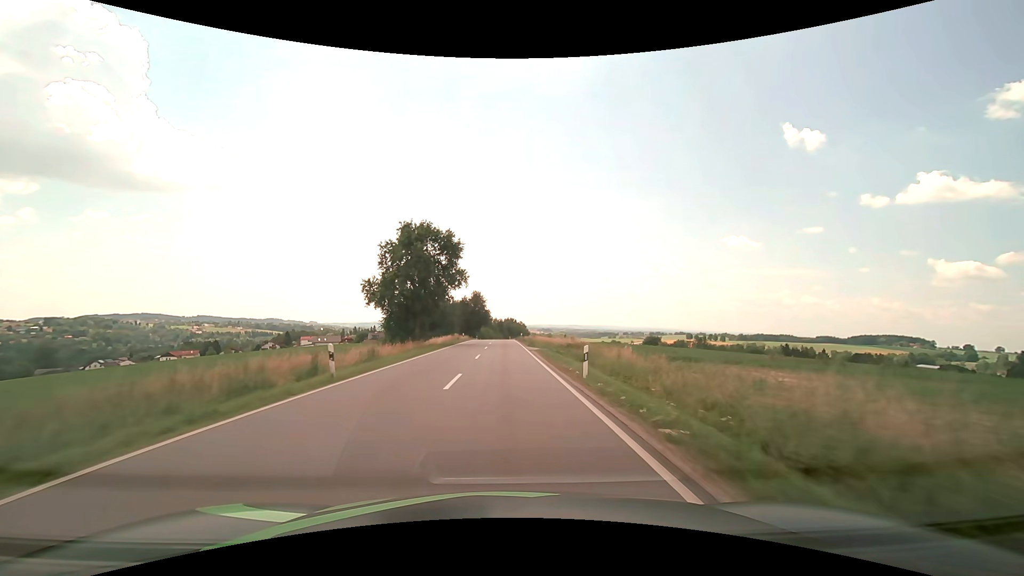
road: secondary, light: Day
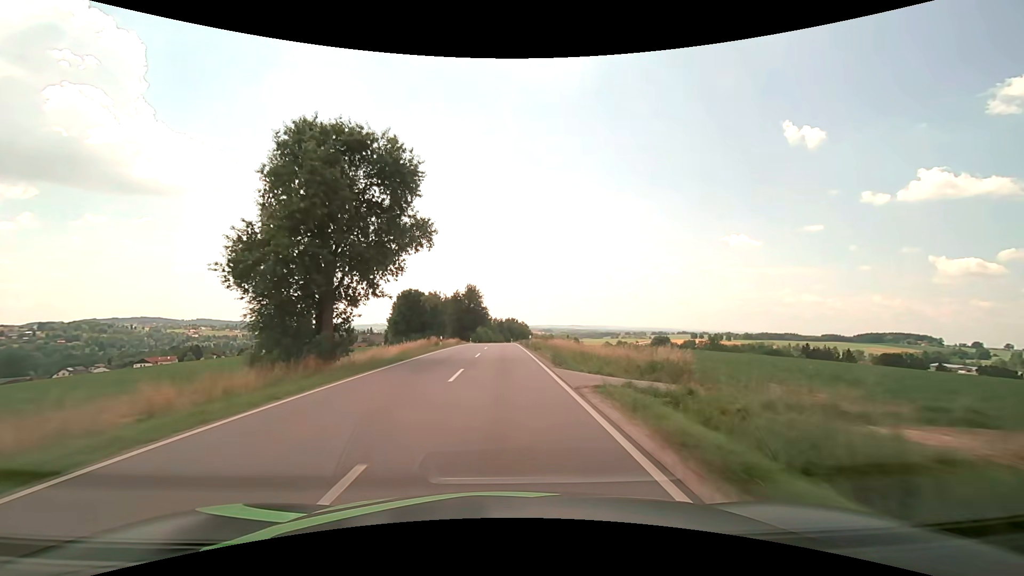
(0.0, +22.4) m; 0°
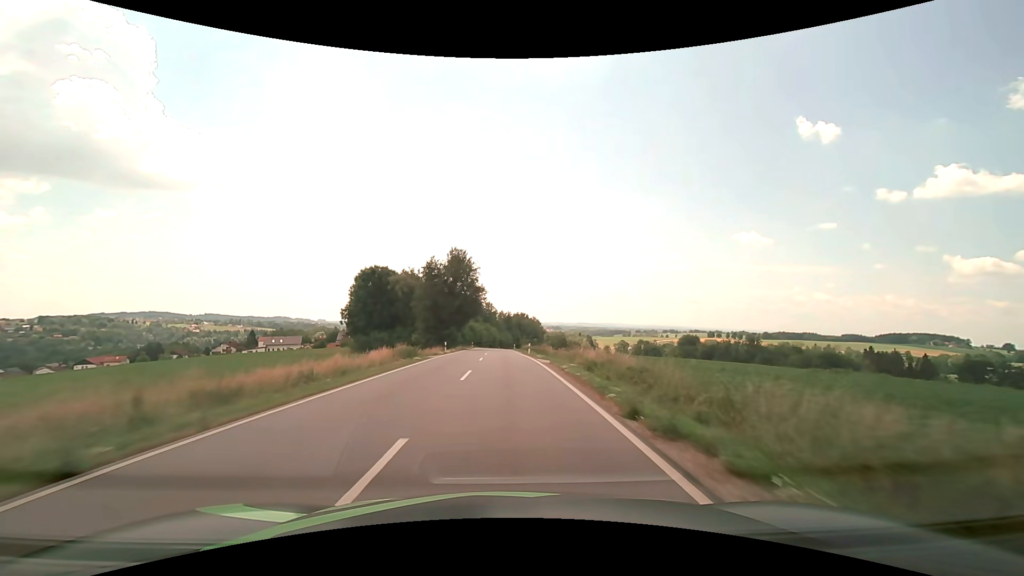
(-0.4, +47.0) m; -1°
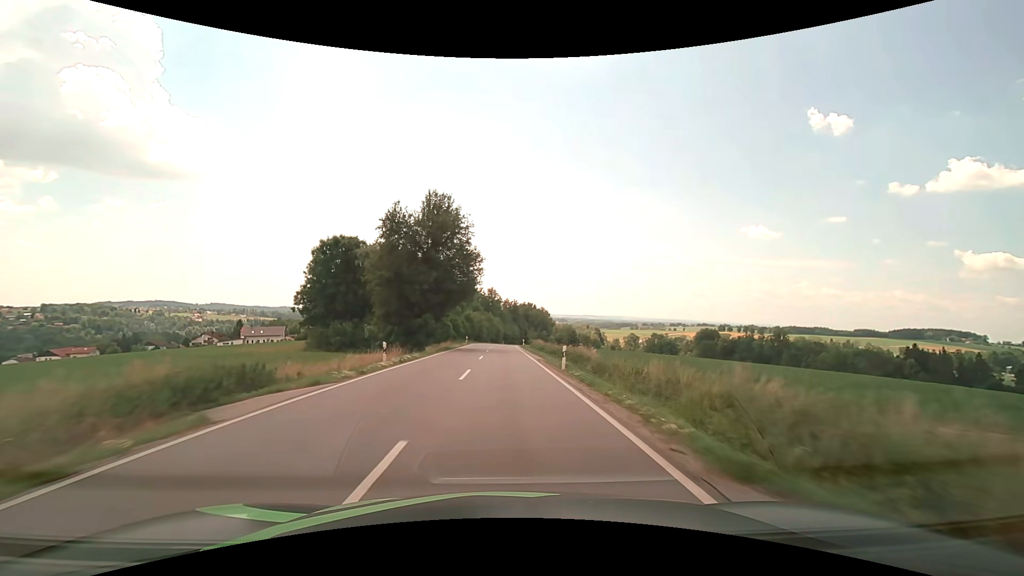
(-0.1, +24.2) m; -1°
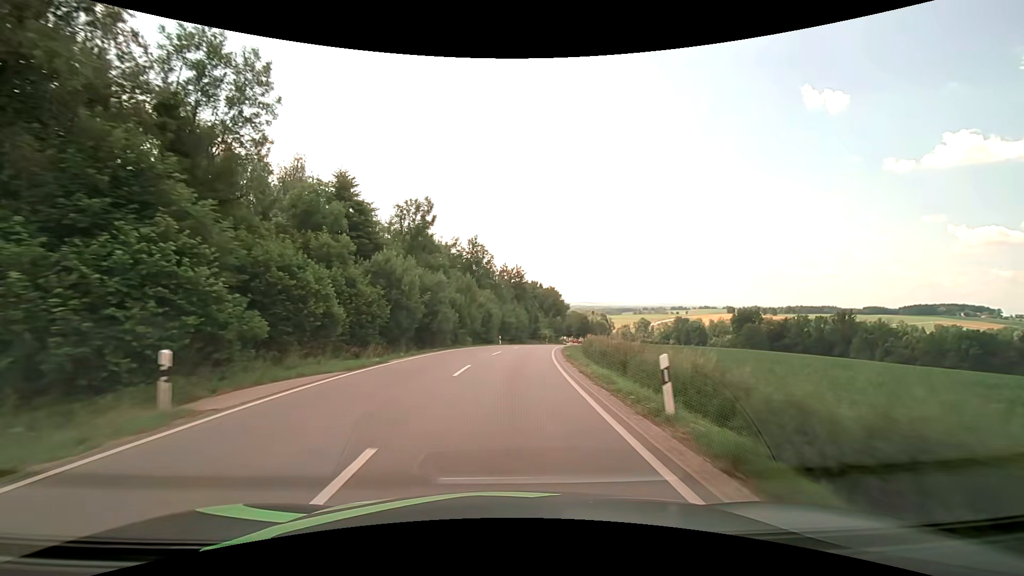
(-0.2, +60.6) m; 0°
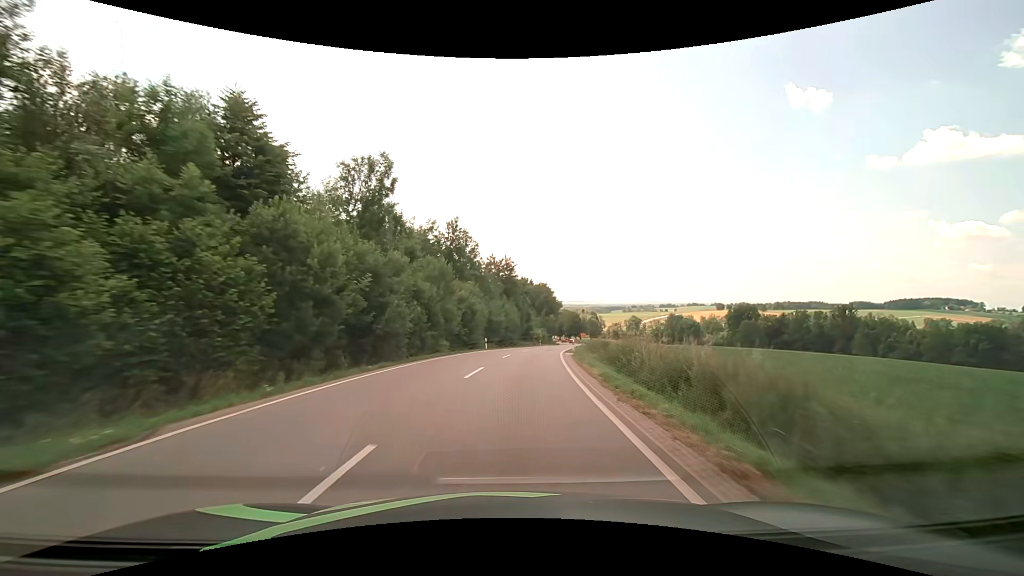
(+0.1, +11.6) m; +1°
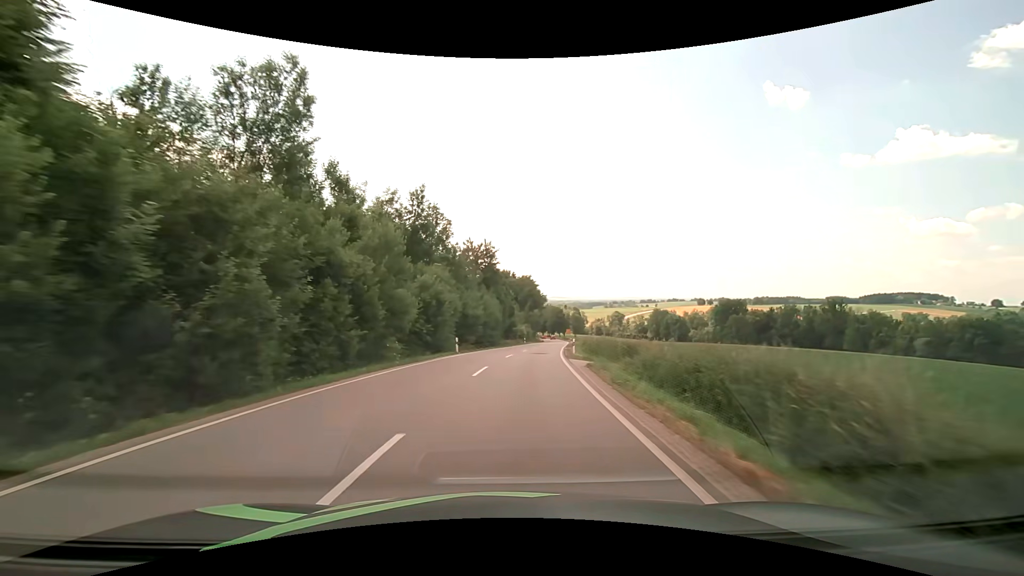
(+0.2, +11.4) m; +2°
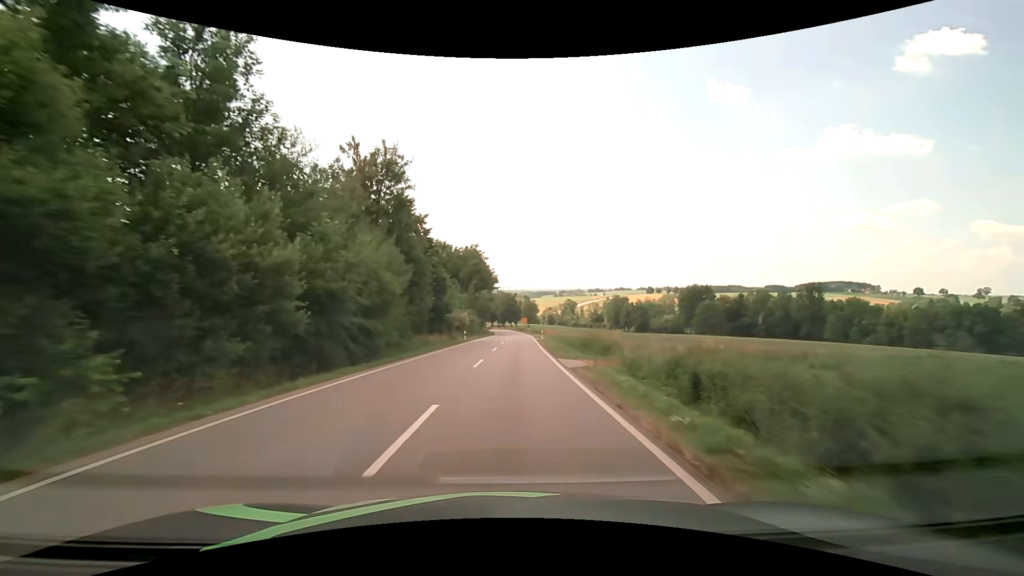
(+1.9, +33.4) m; +6°
(0, +10) (0, +20) (+1, +30) (+1, +40) (+1, +50) (+1, +60) (+2, +70) (+2, +80) (+2, +90) (+2, +100) m
